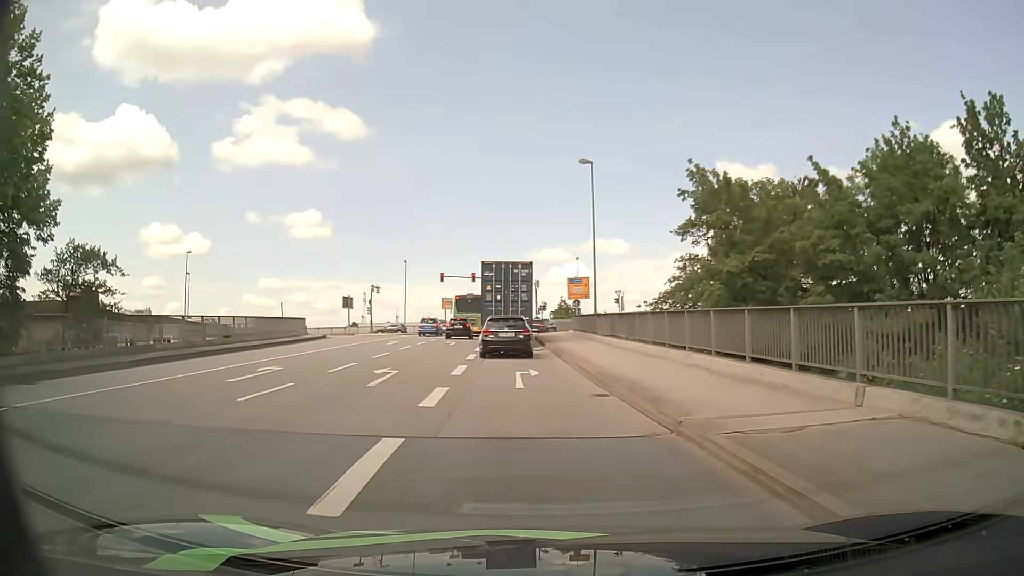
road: primary_link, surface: asphalt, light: Day
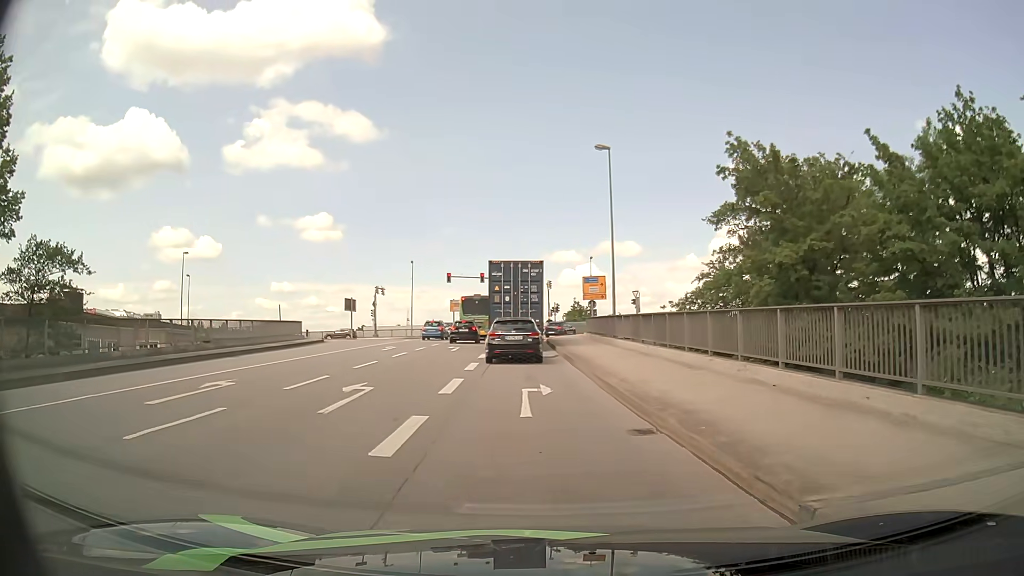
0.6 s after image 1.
(0.0, +3.7) m; 0°
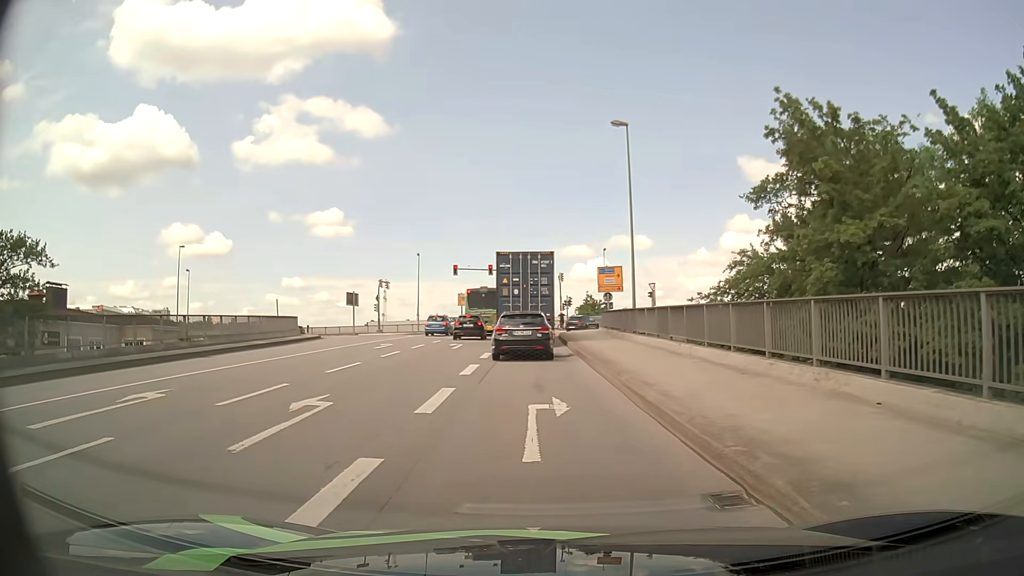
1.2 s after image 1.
(-0.1, +3.3) m; -1°
